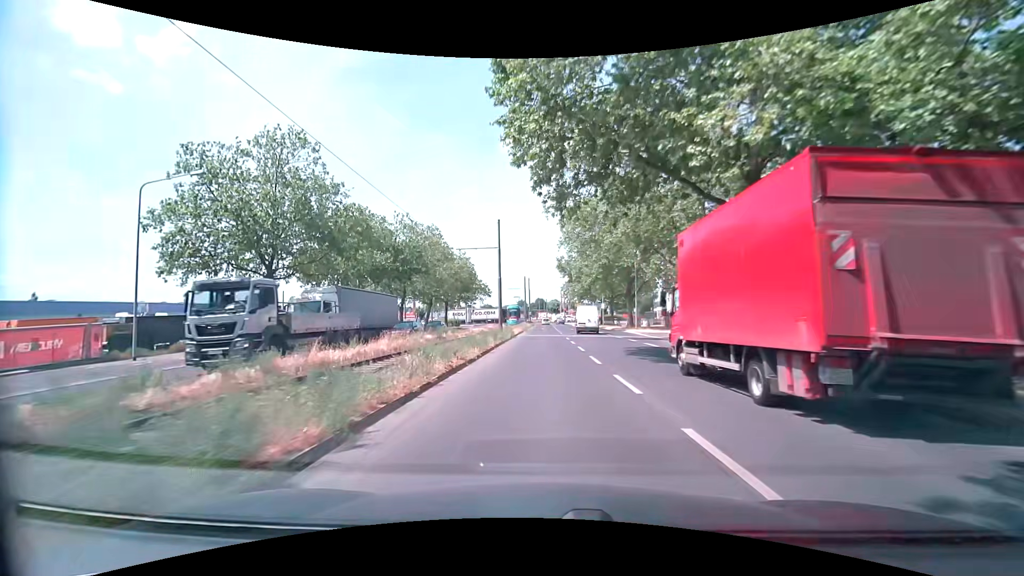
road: secondary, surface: asphalt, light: Day
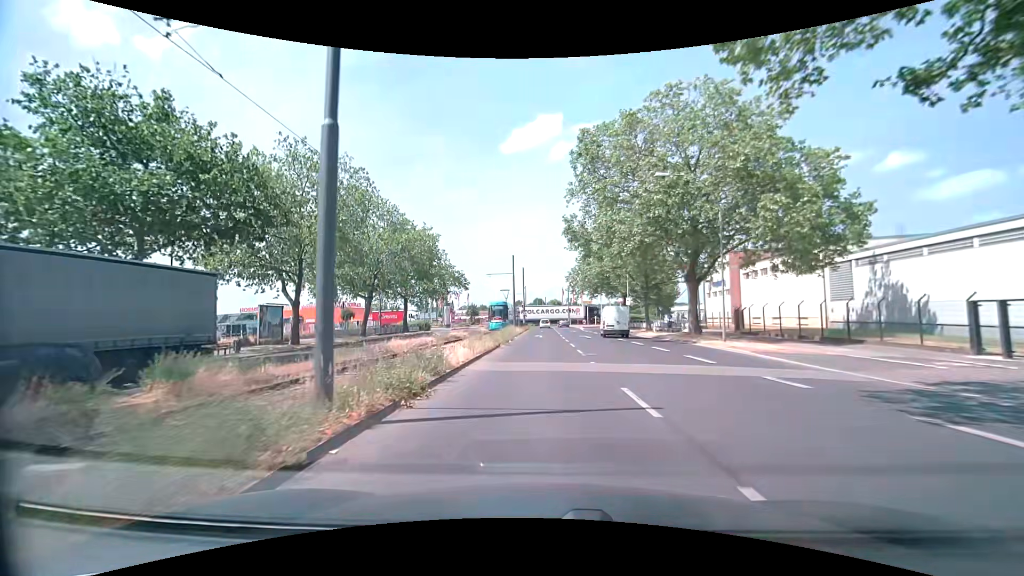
(-0.2, +26.2) m; 0°
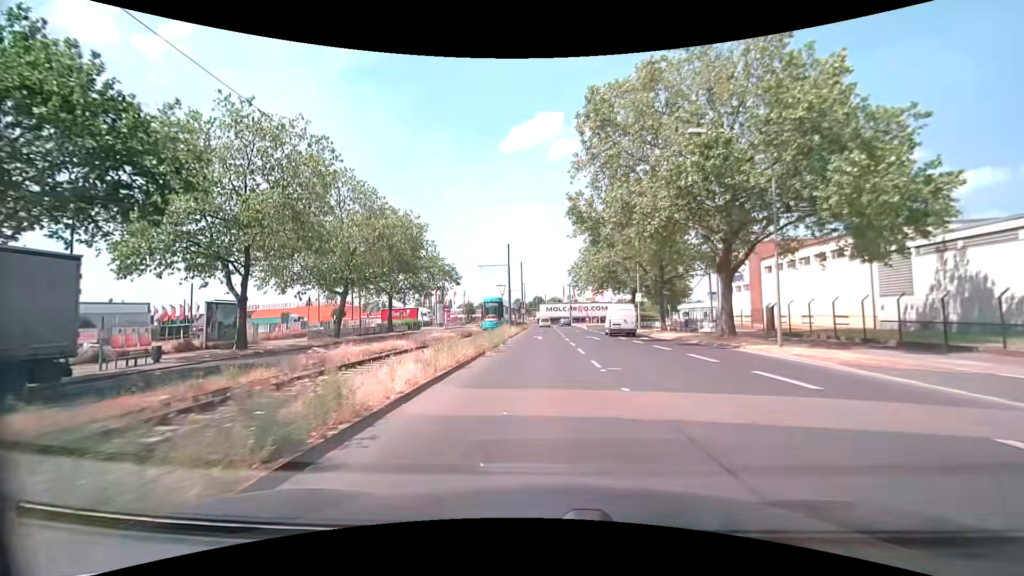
(0.0, +6.4) m; 0°
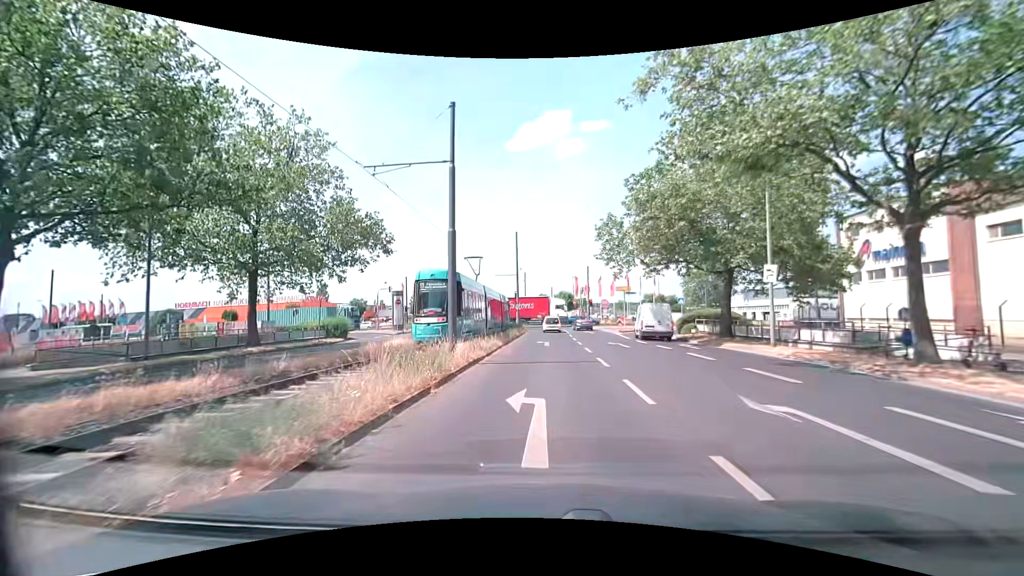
(-0.3, +28.4) m; -2°
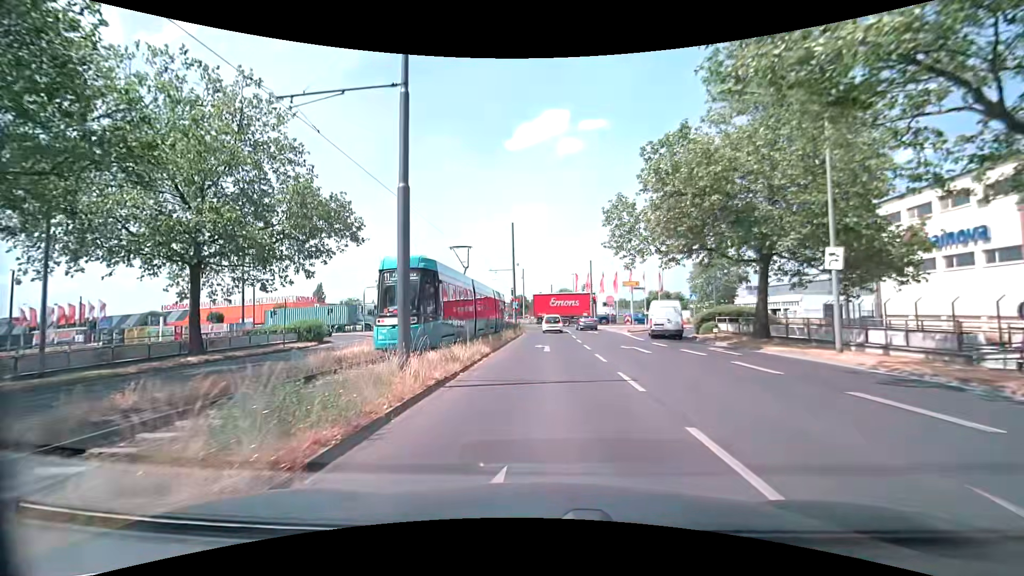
(+0.1, +4.9) m; 0°
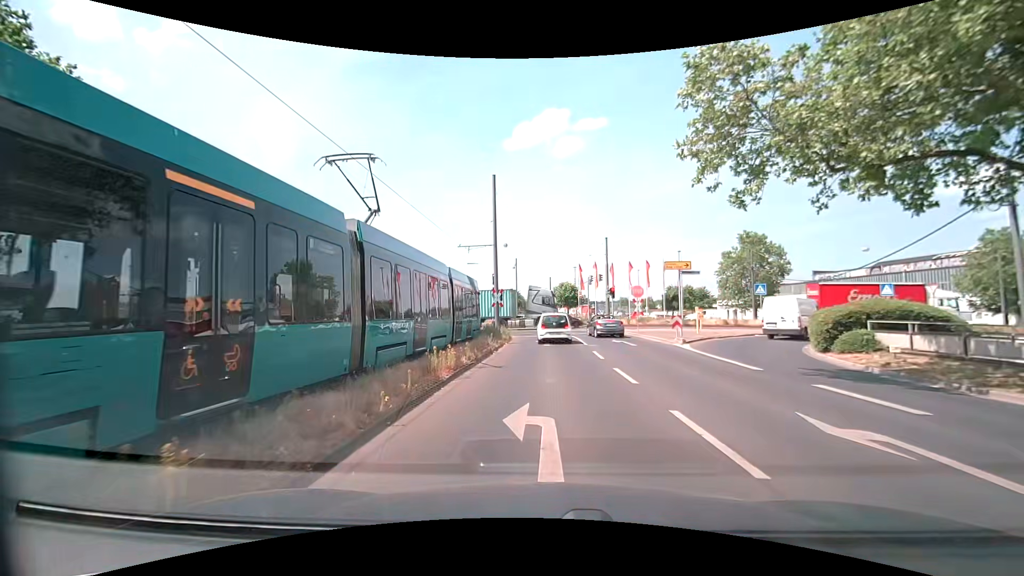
(+0.3, +16.5) m; 0°
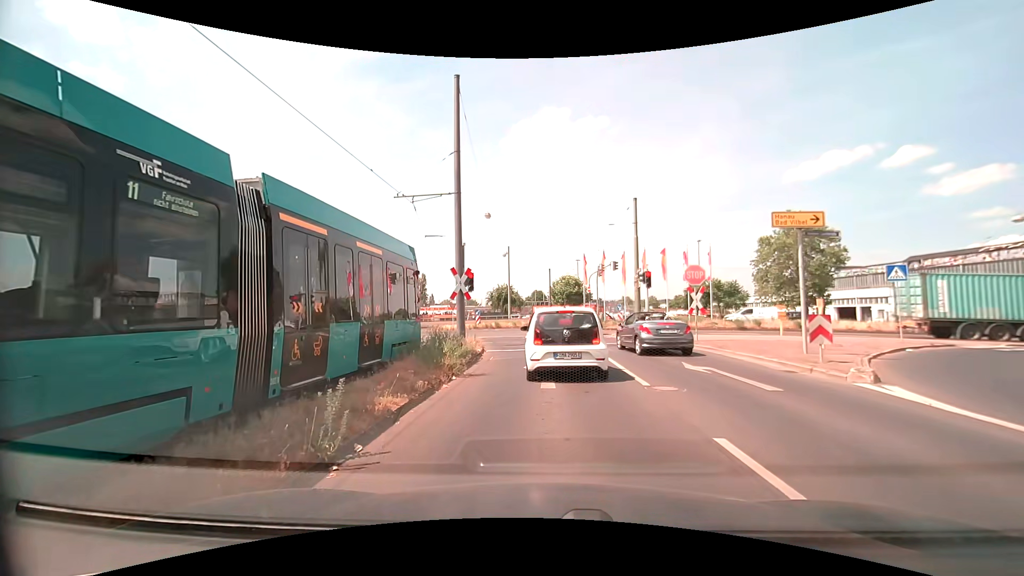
(+0.4, +13.5) m; +2°
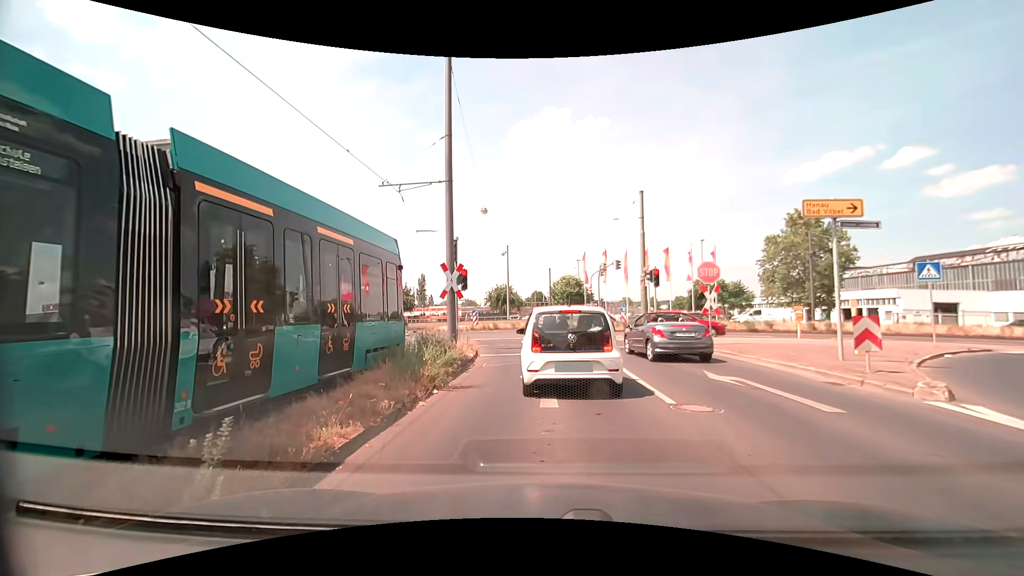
(0.0, +1.7) m; -2°
